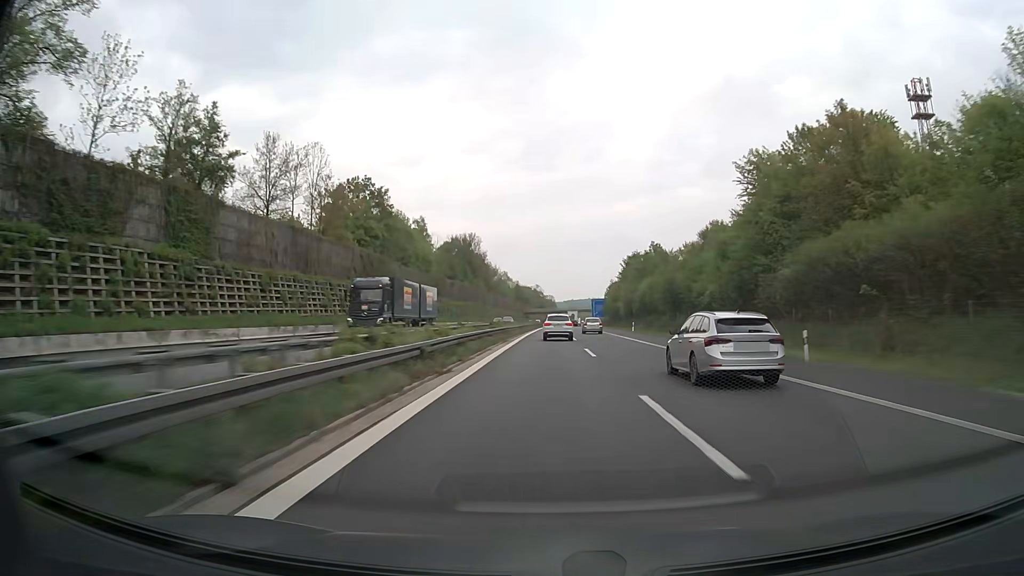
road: motorway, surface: asphalt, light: Day
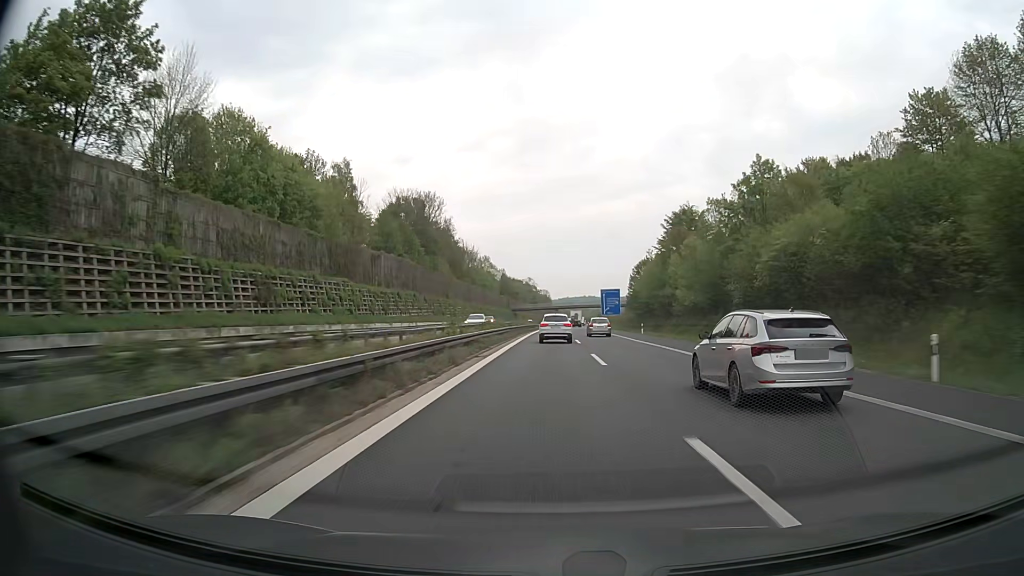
(+0.3, +58.4) m; 0°
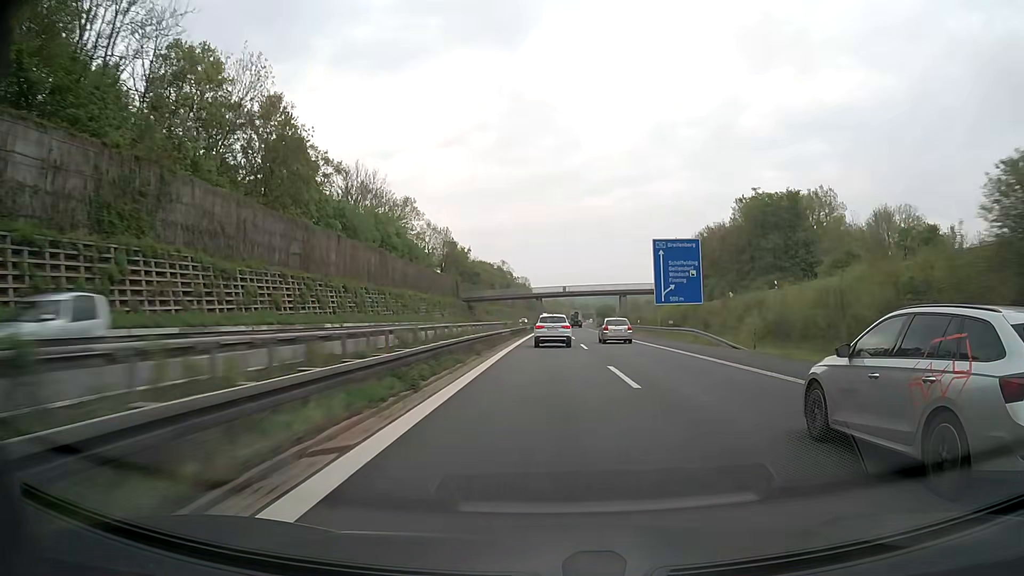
(+0.9, +96.2) m; +1°
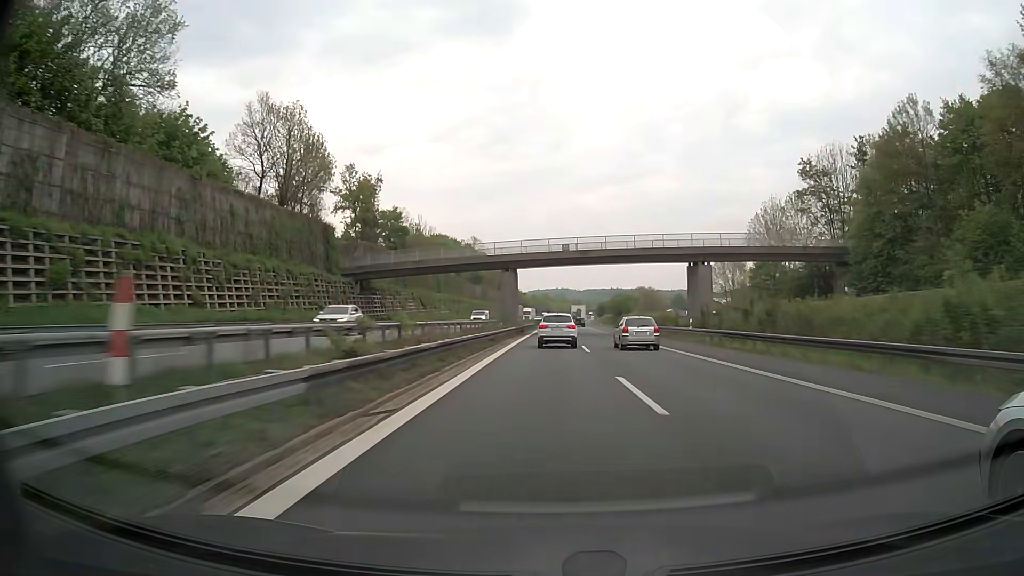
(+0.8, +75.5) m; +1°
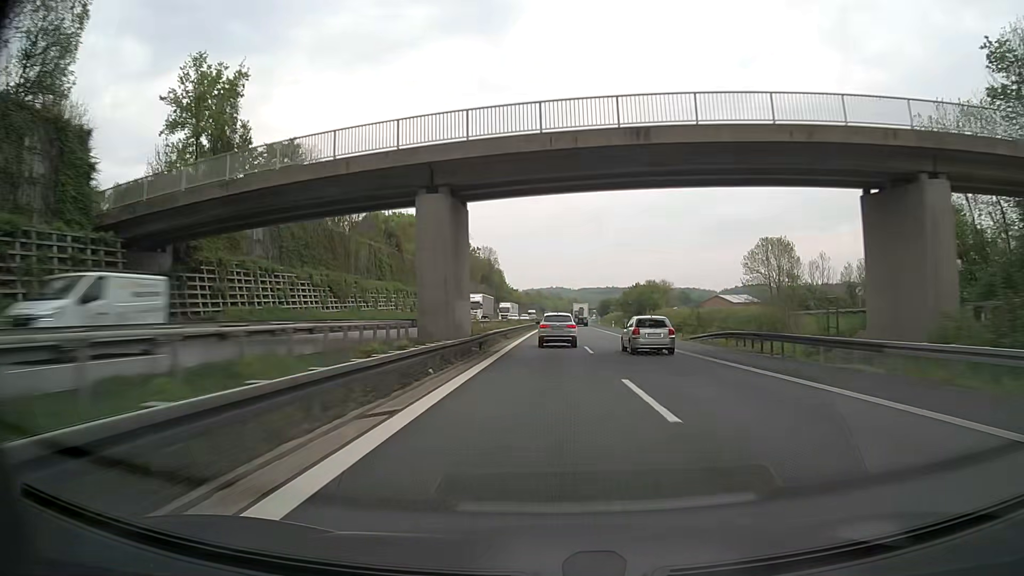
(+0.1, +37.0) m; 0°
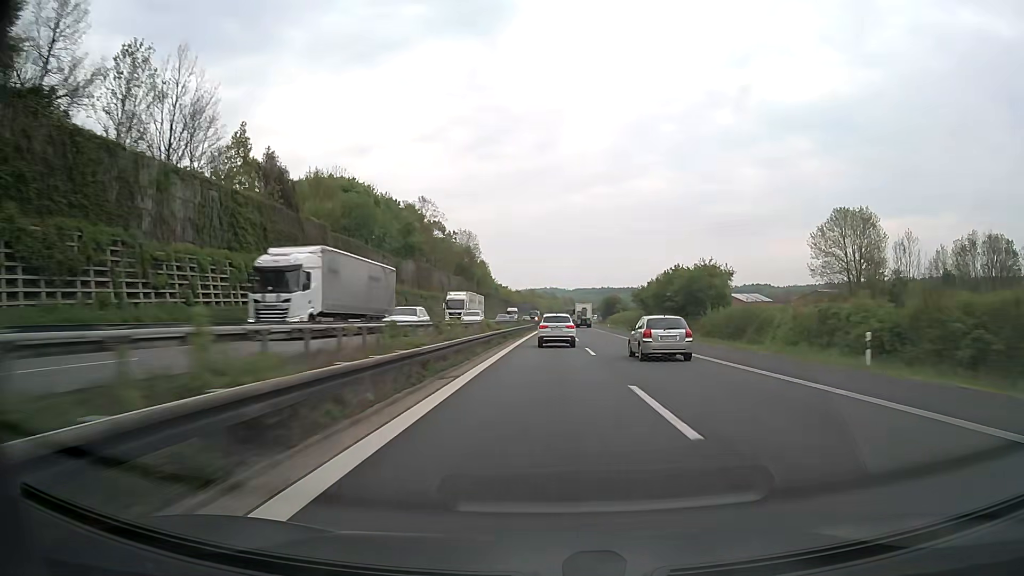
(+0.1, +37.2) m; 0°
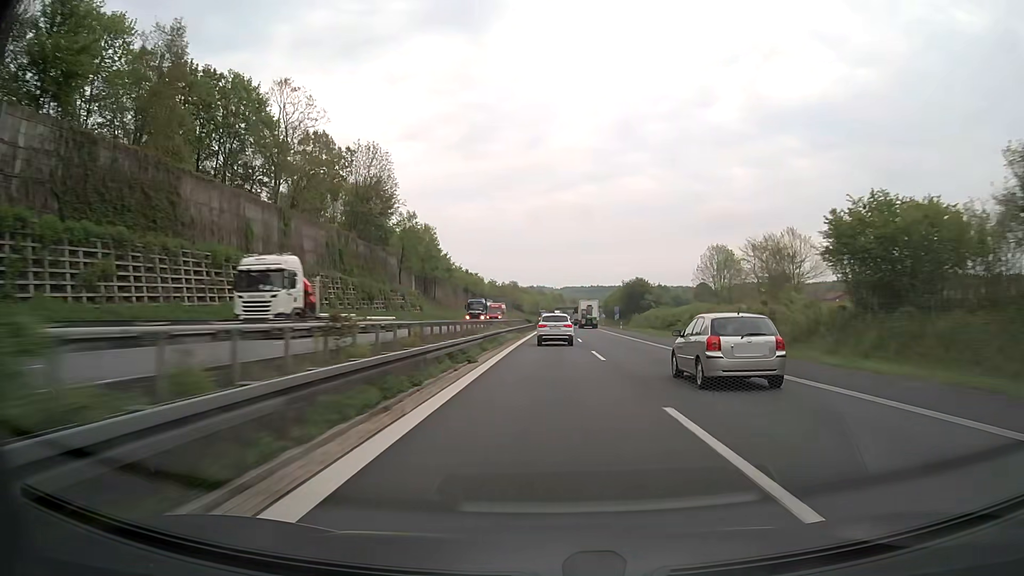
(+0.7, +75.6) m; +1°
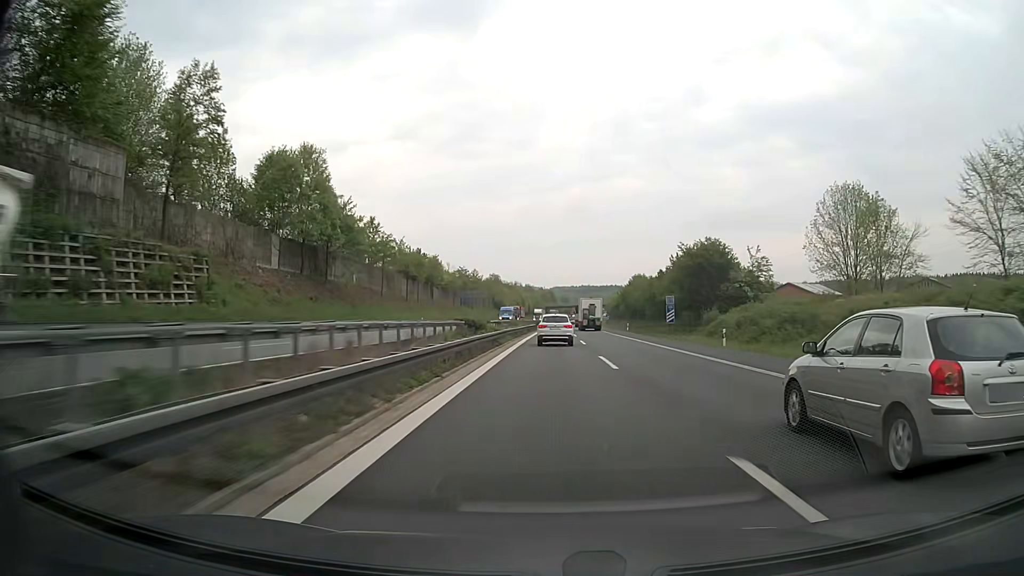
(+0.5, +57.8) m; +1°
(0, +10) (0, +20) (0, +30) (0, +40) (0, +50) (+1, +60) (+1, +70) (+1, +80) (+1, +90) (+1, +100) m
